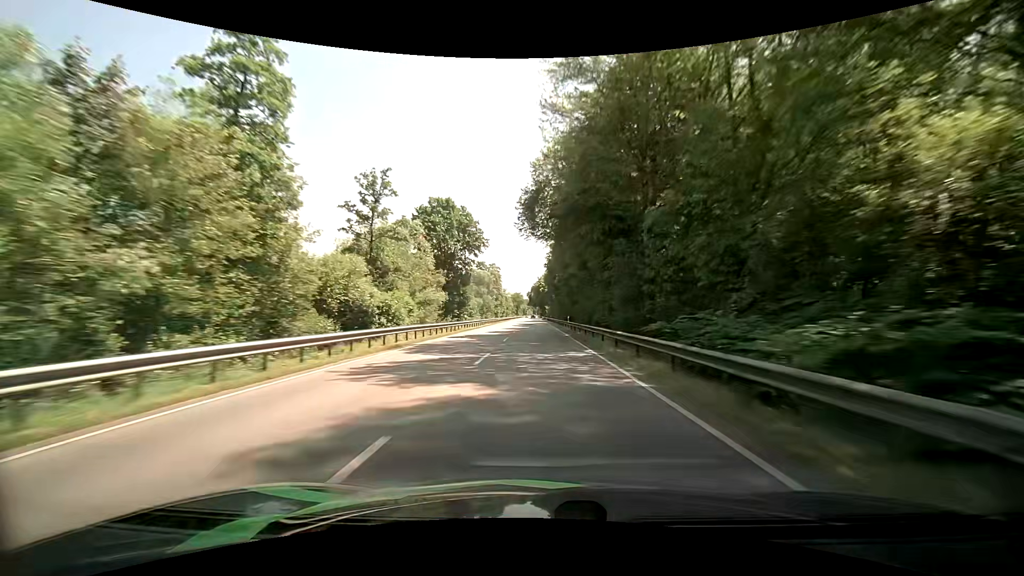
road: primary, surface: asphalt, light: Day
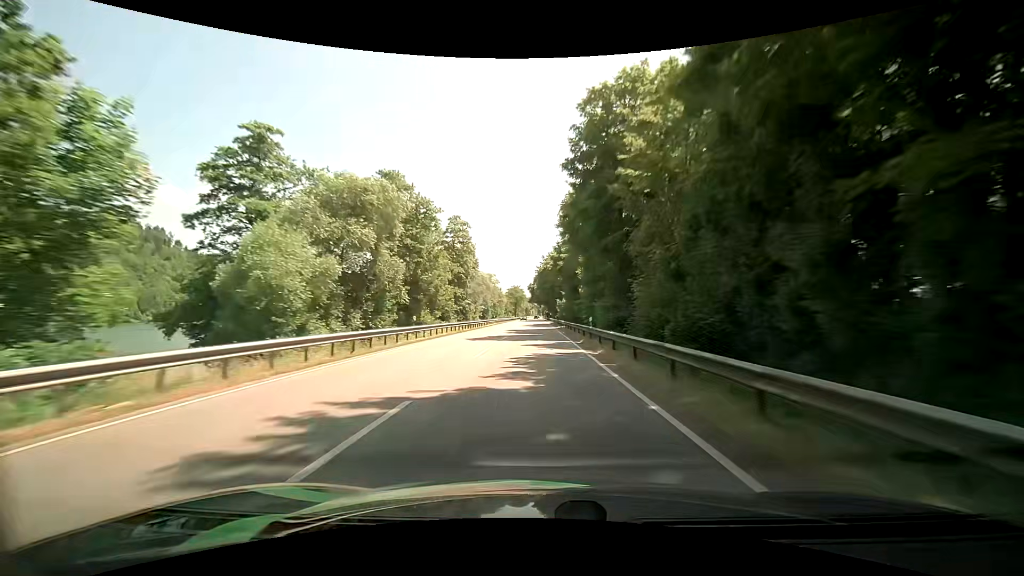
(+0.4, +69.2) m; 0°
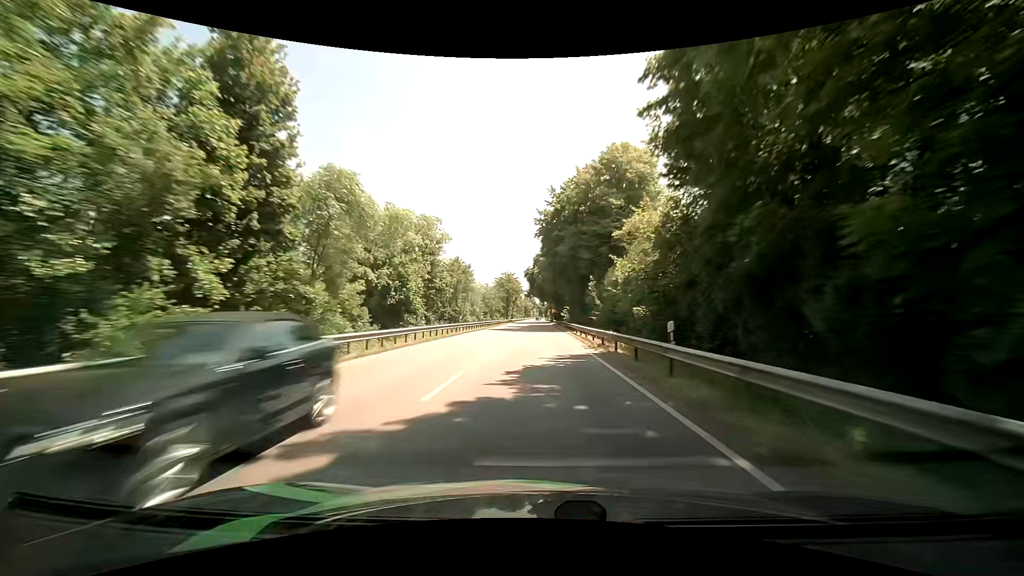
(+0.2, +67.2) m; 0°
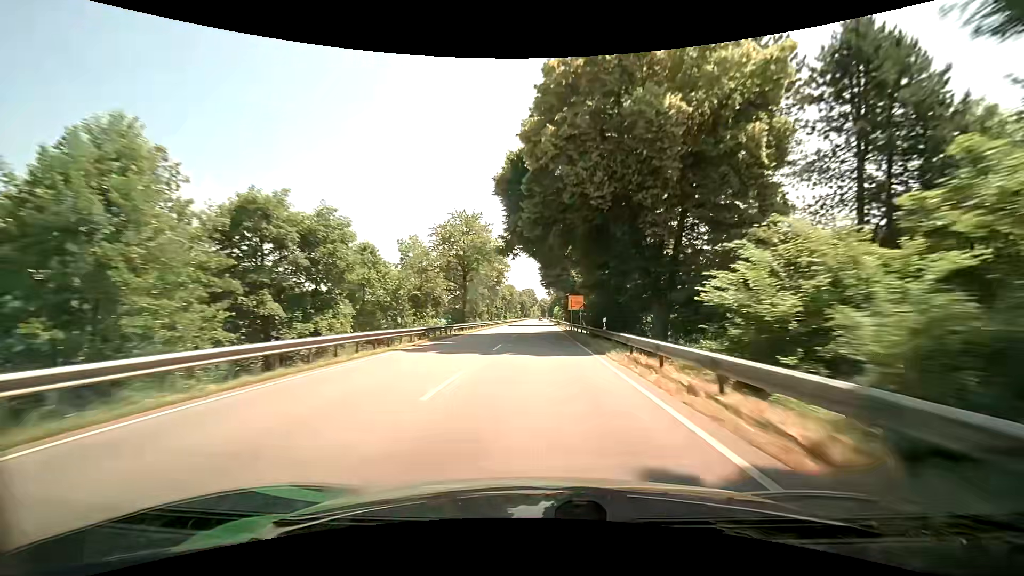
(+0.8, +83.3) m; 0°
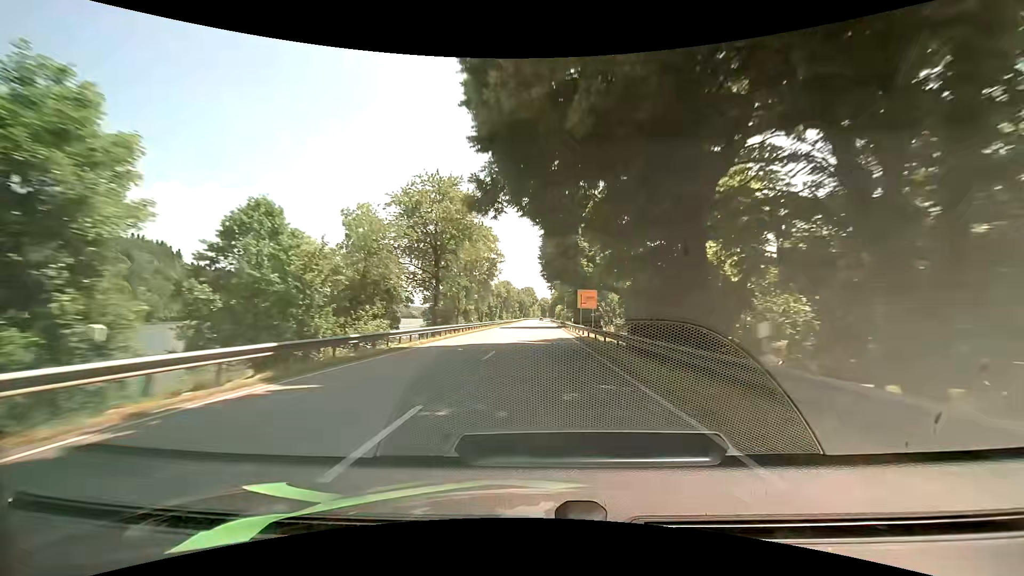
(-0.1, +16.6) m; 0°
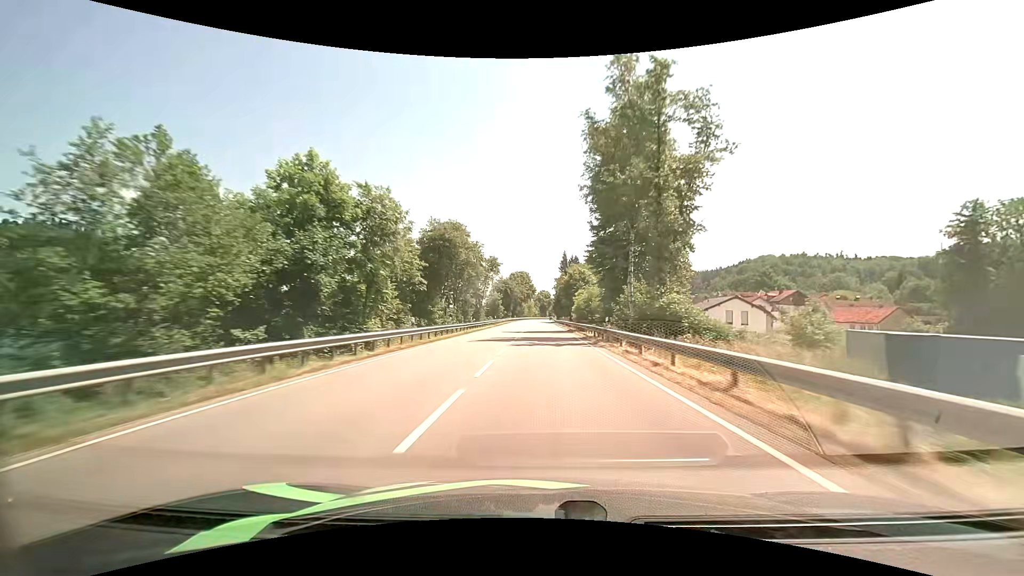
(+0.4, +83.0) m; +1°
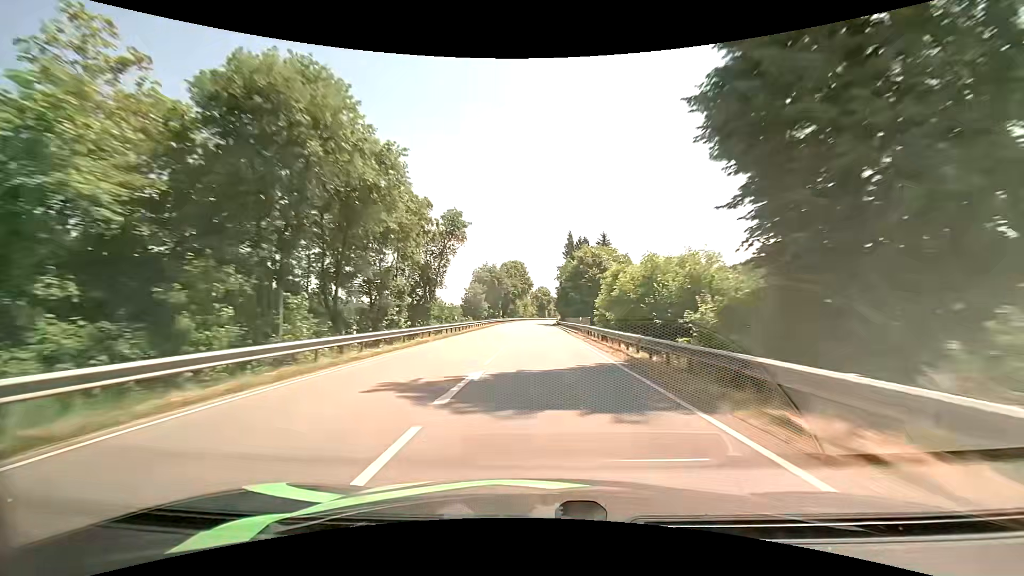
(+0.1, +33.1) m; 0°
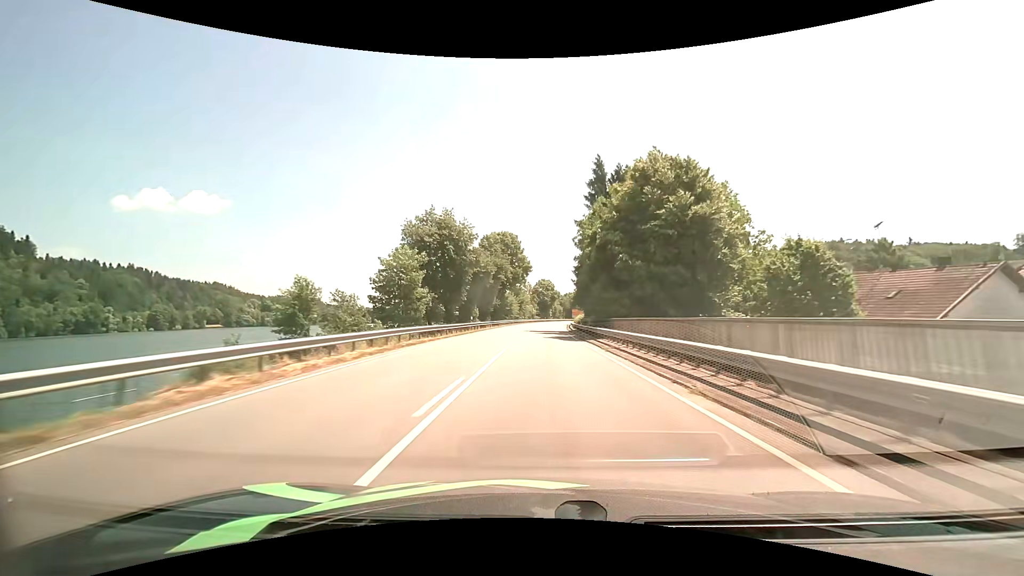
(-0.2, +49.2) m; 0°
(0, +10) (0, +20) (0, +30) (0, +40) (+1, +50) (+1, +60) (+2, +70) (+2, +80) (+3, +90) (+4, +100) m
